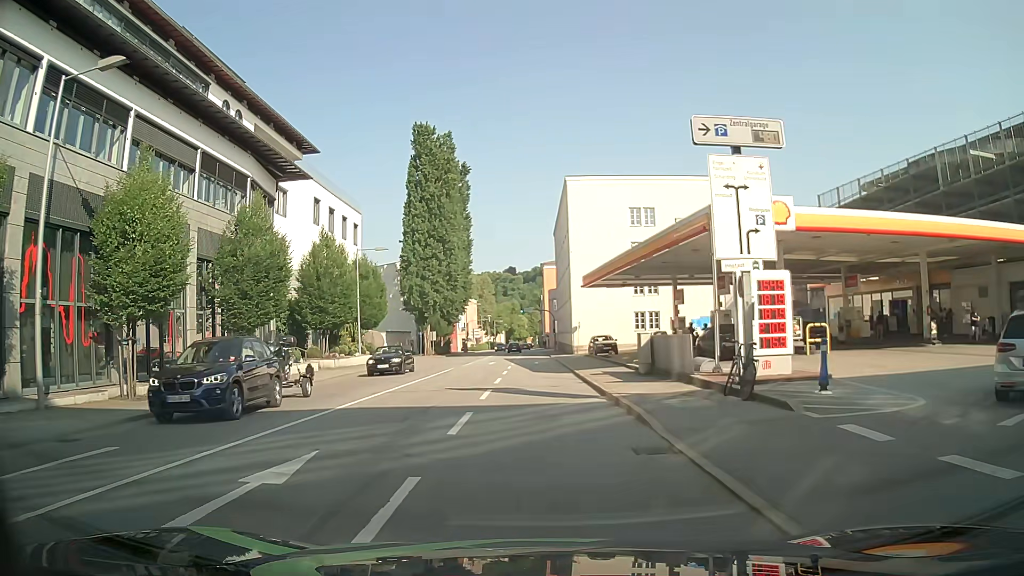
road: primary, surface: asphalt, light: Day
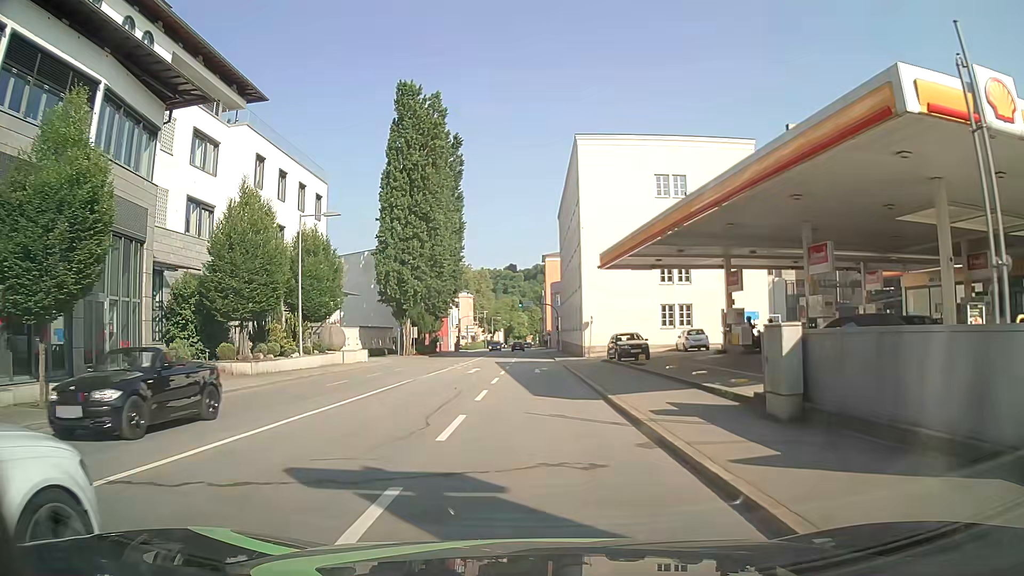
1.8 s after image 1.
(0.0, +12.9) m; 0°
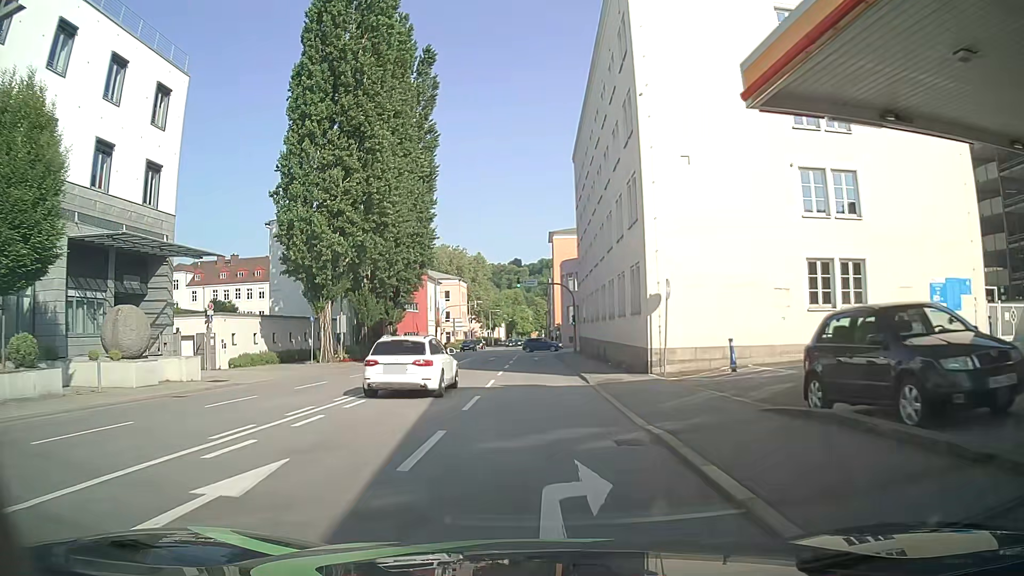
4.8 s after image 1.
(+0.2, +26.4) m; 0°
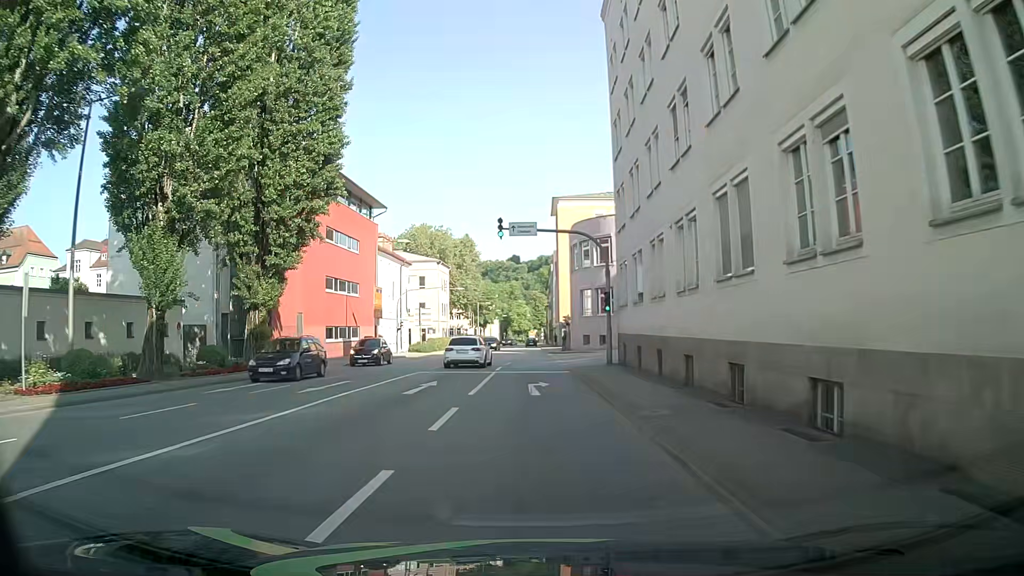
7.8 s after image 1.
(+0.1, +27.1) m; 0°
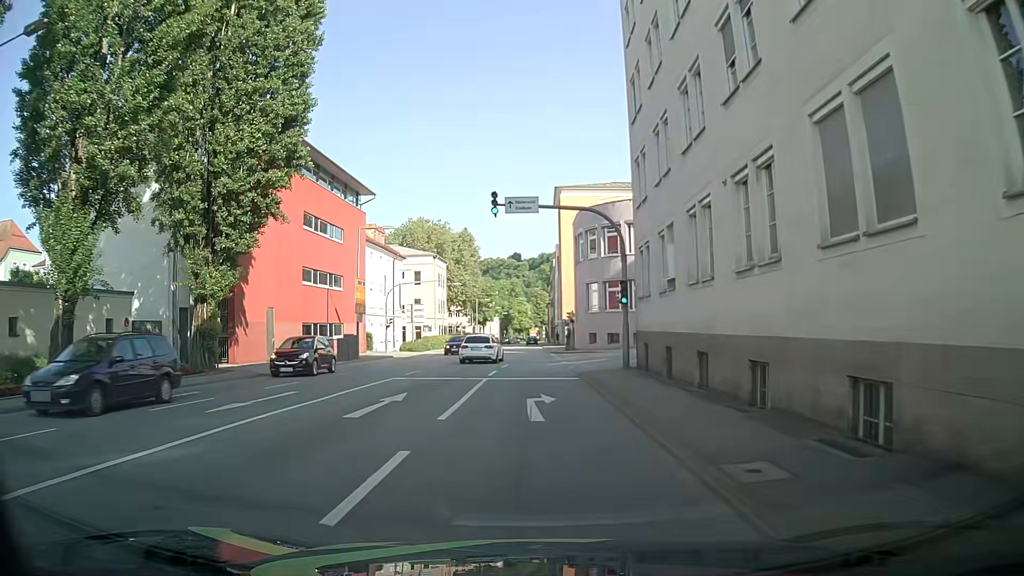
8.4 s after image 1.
(0.0, +4.9) m; 0°
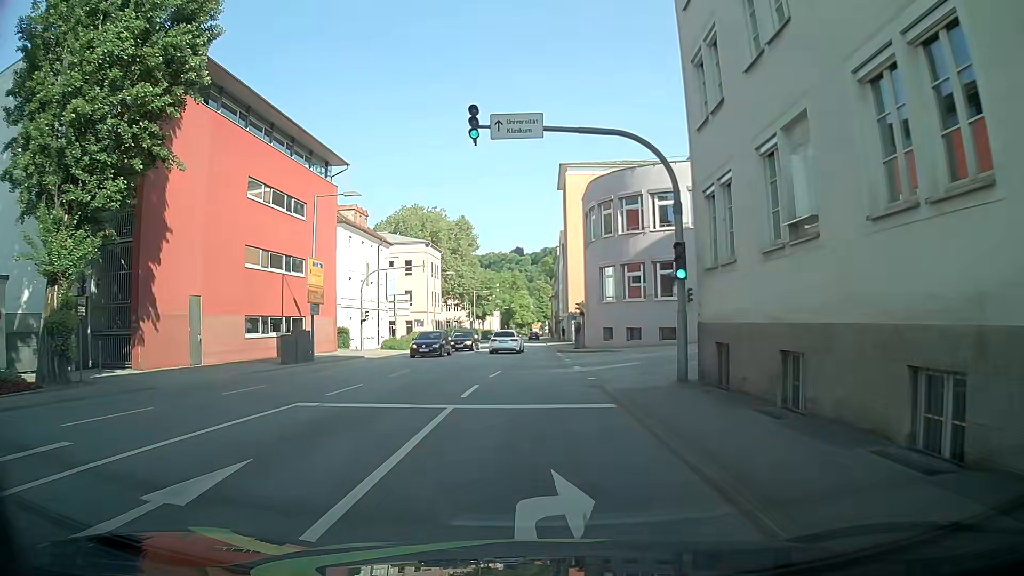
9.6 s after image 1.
(+0.2, +8.8) m; -1°
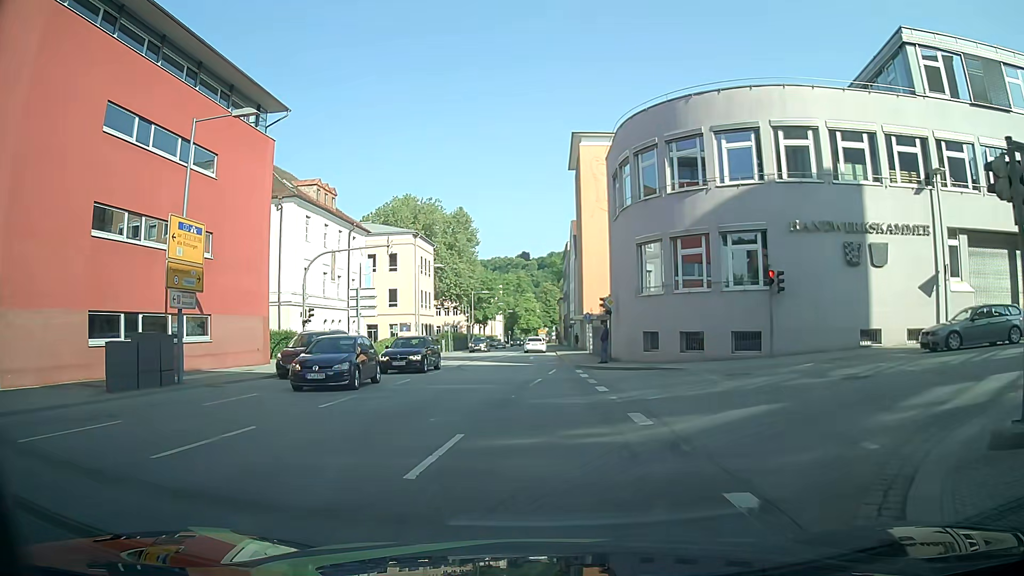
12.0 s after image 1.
(+0.3, +13.1) m; 0°
